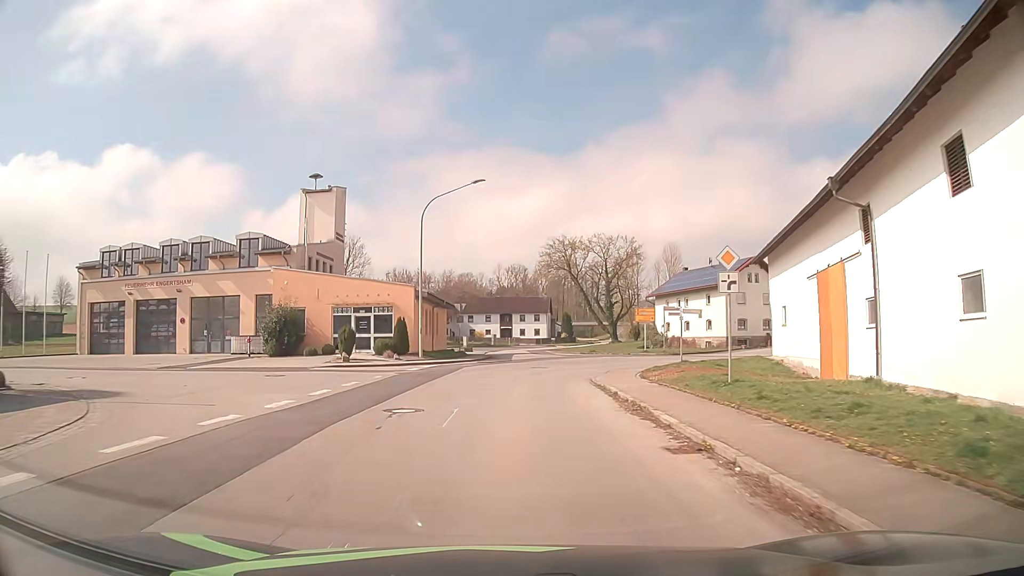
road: tertiary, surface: asphalt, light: Day
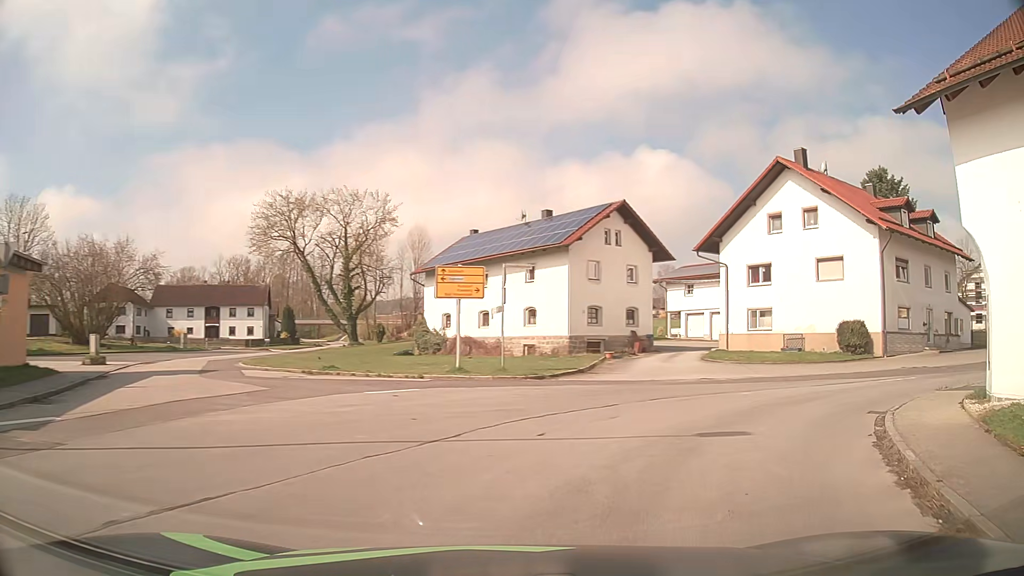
(+2.4, +28.9) m; +22°
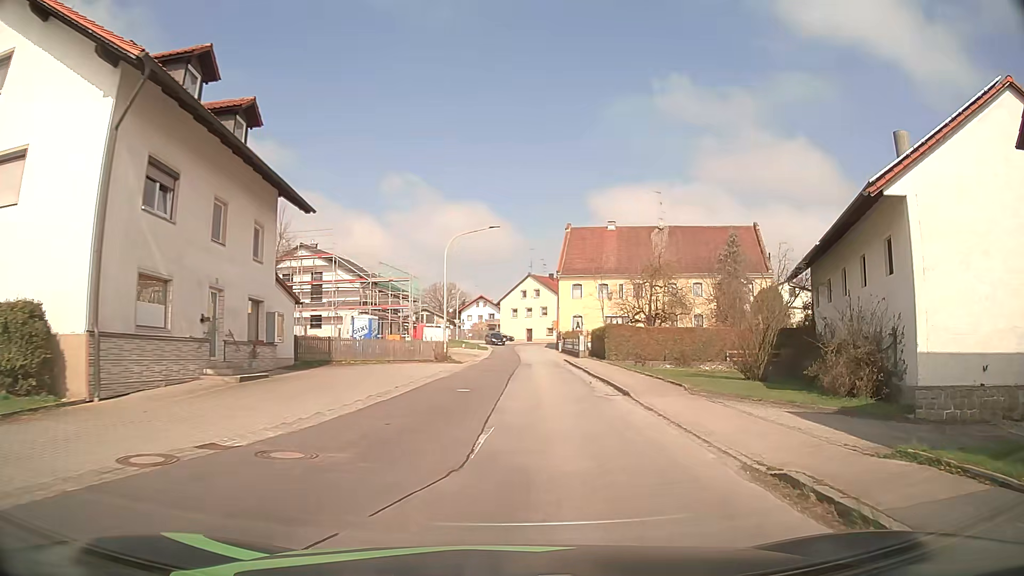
(+11.3, +18.5) m; +63°
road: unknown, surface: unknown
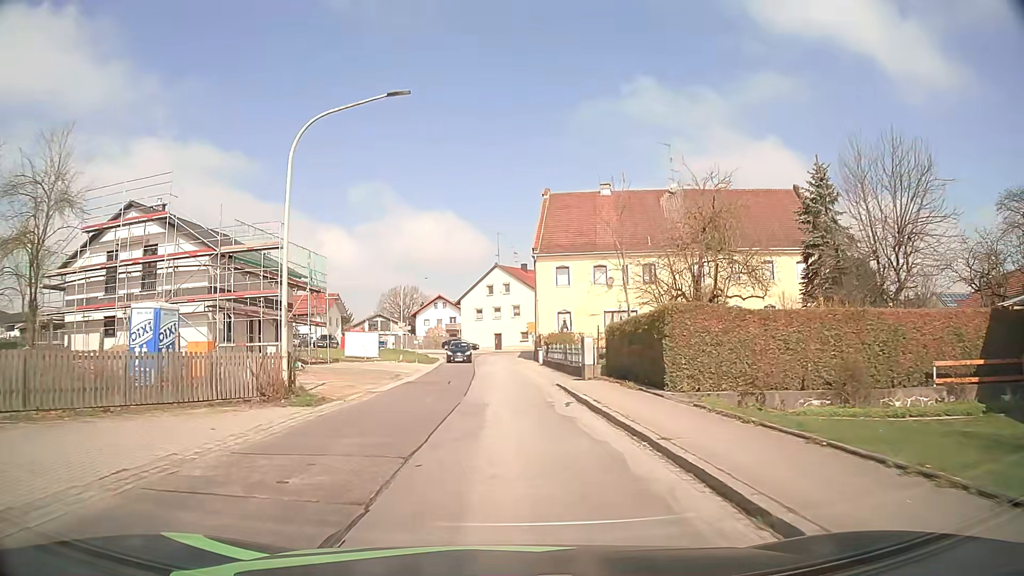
(+1.0, +21.9) m; +2°
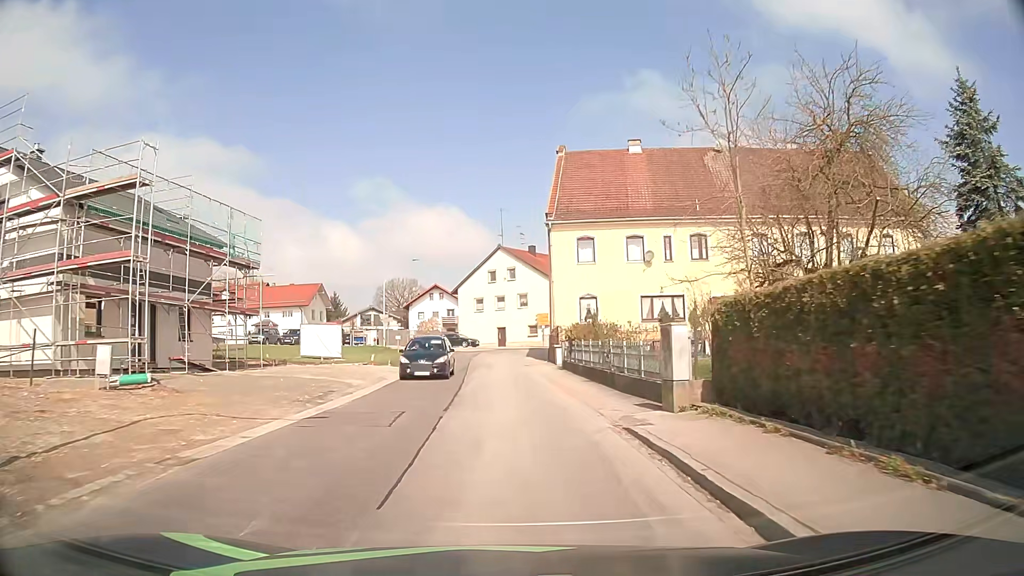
(-0.1, +12.2) m; -1°
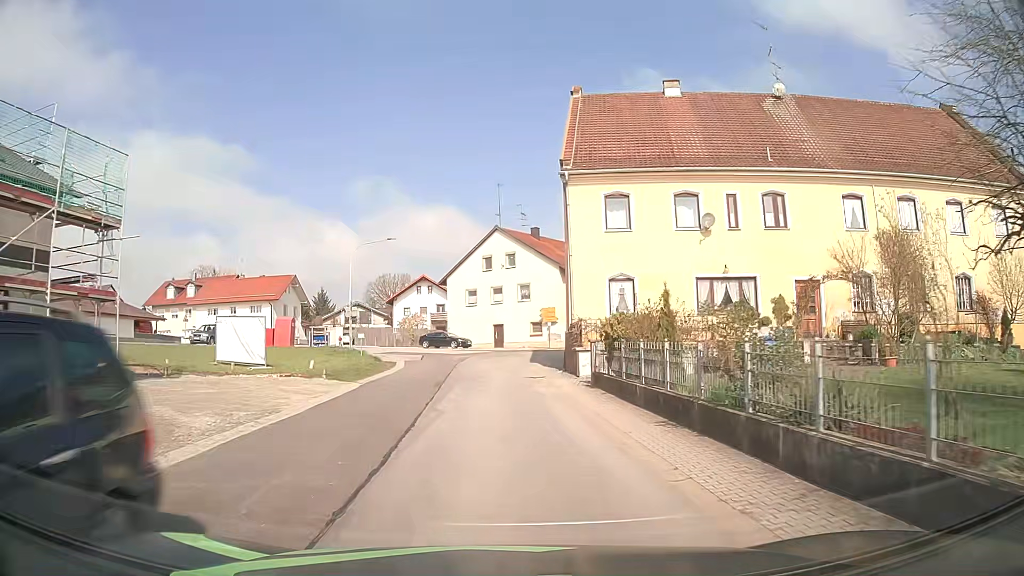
(0.0, +11.4) m; 0°
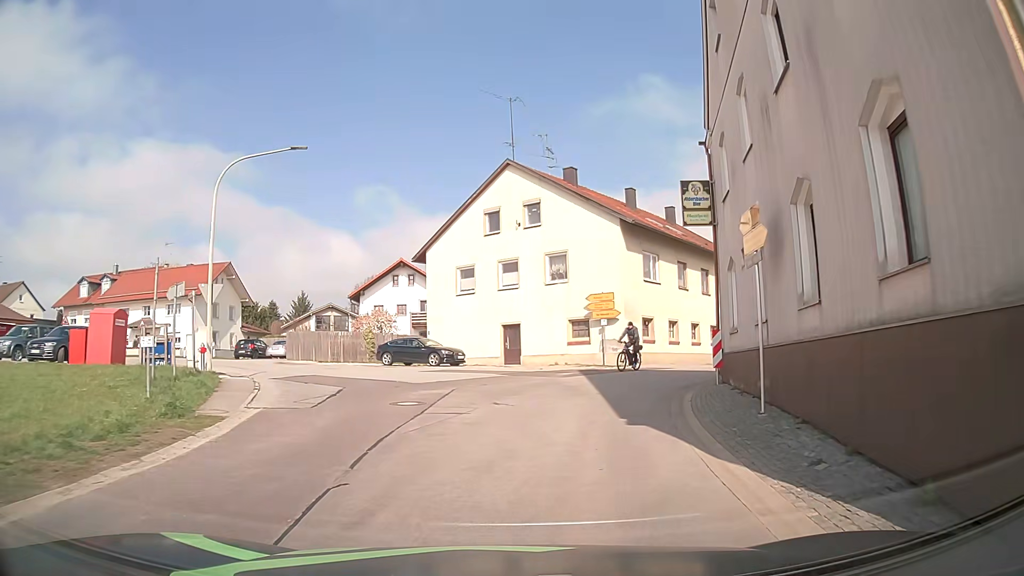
(-0.6, +23.2) m; 0°
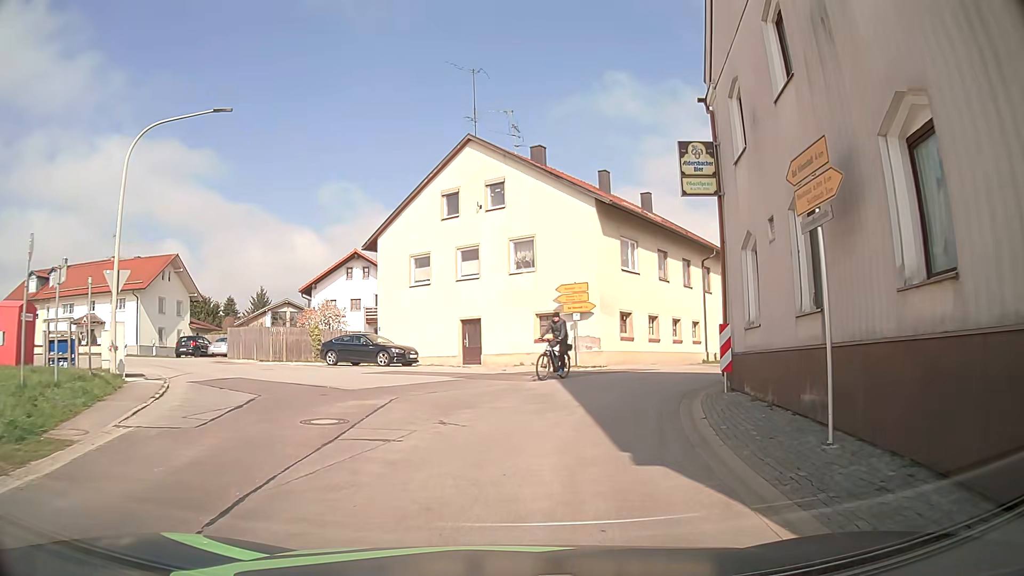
(+0.1, +3.6) m; +2°
(+1, +10) (-1, +20) (-7, +27) (-15, +33) (-23, +39) (-32, +43) (-42, +45) (-52, +46) (-62, +47) (-72, +48) m
